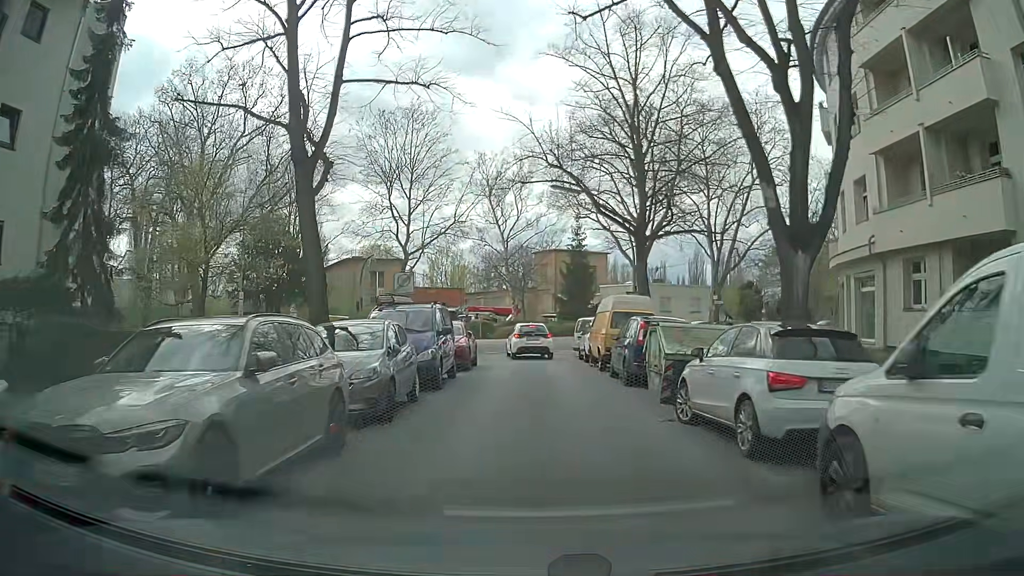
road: residential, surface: asphalt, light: Day
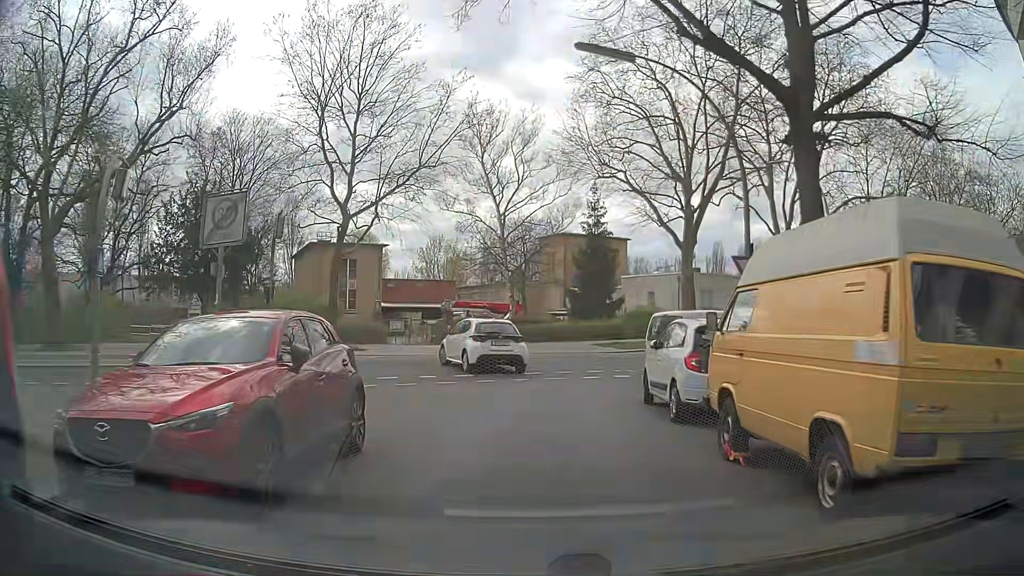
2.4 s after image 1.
(-0.1, +15.8) m; -2°
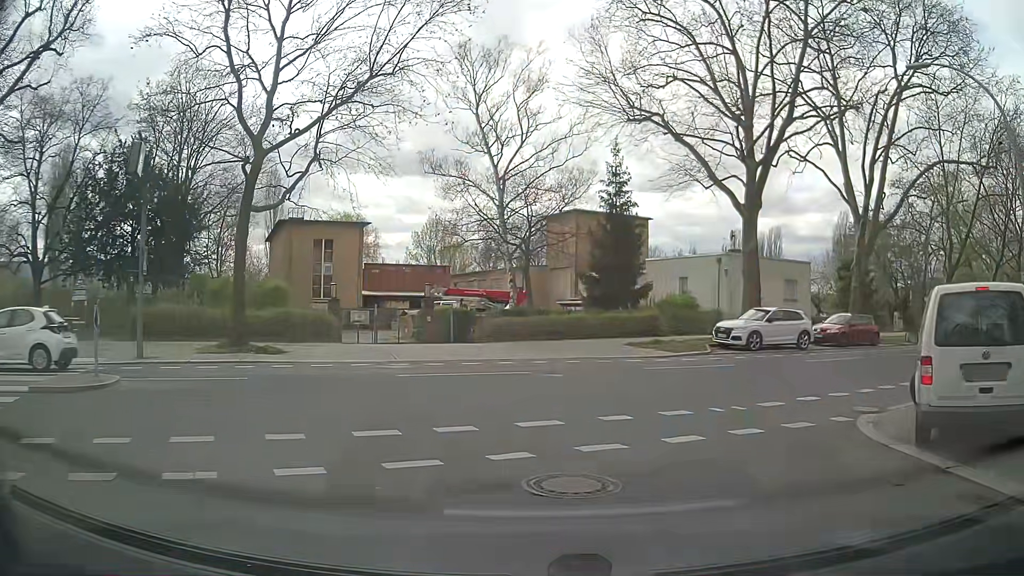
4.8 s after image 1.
(+0.3, +10.4) m; 0°
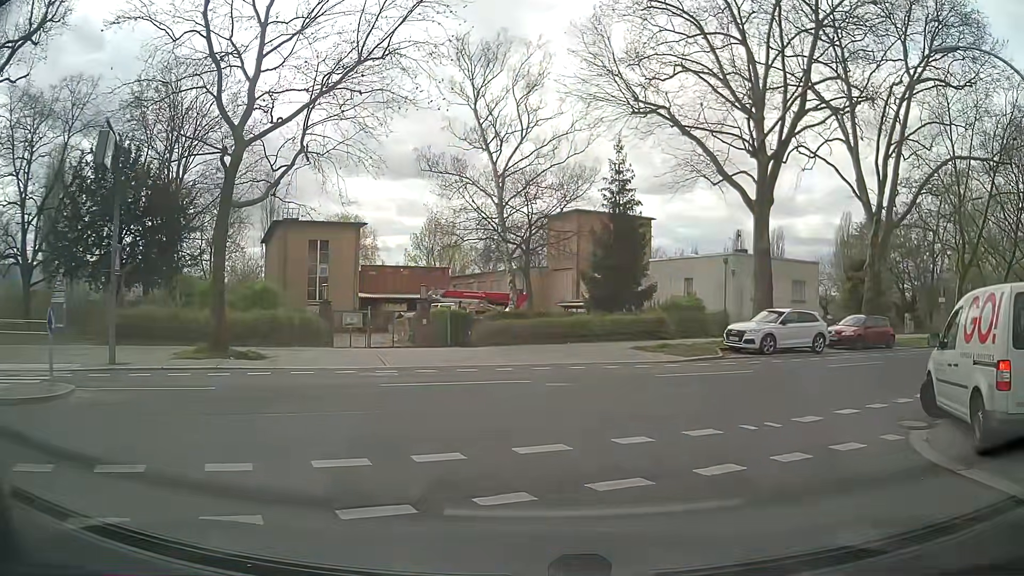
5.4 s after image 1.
(0.0, +1.4) m; -1°
